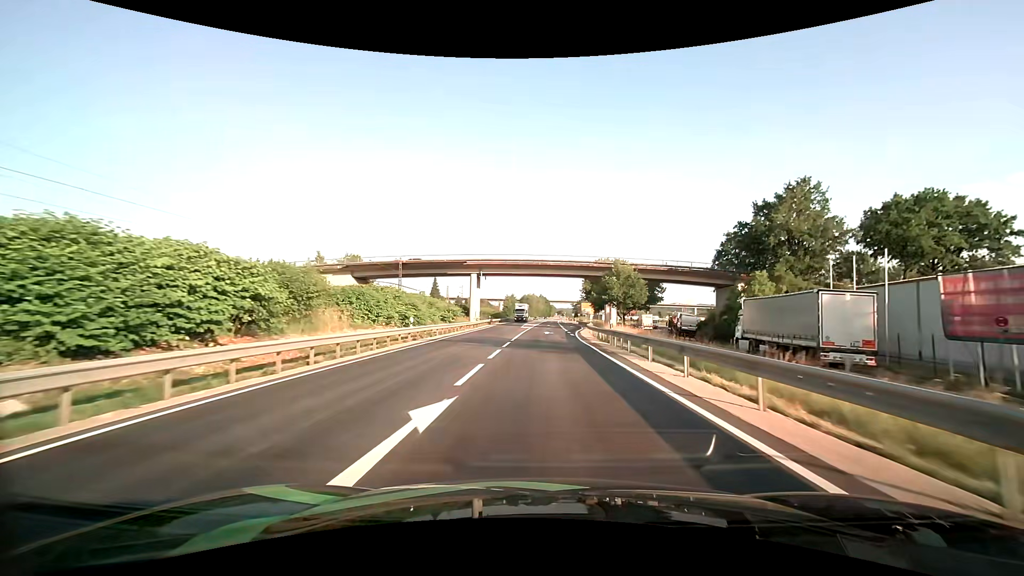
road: primary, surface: asphalt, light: Day
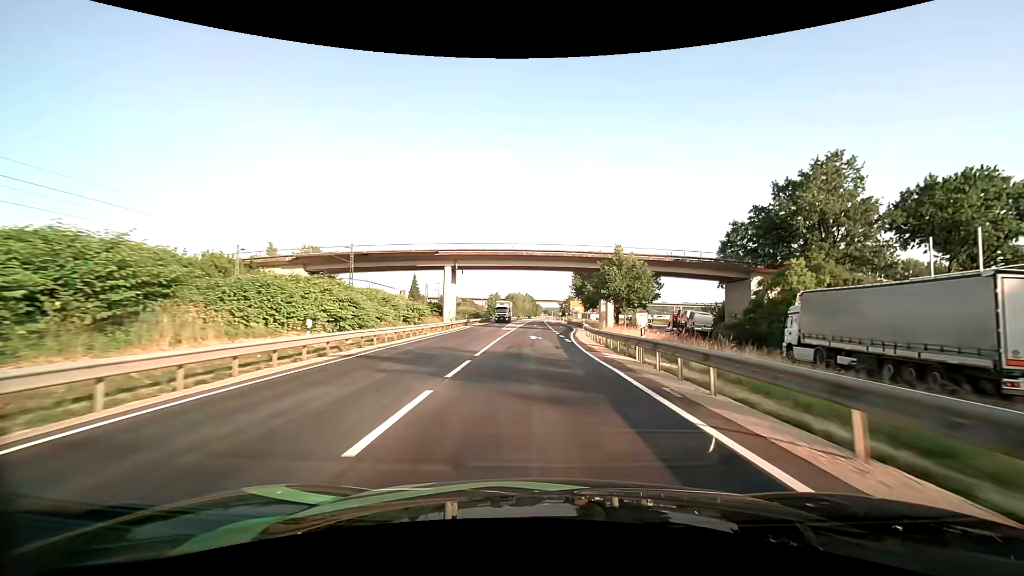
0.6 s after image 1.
(+0.2, +10.7) m; +2°
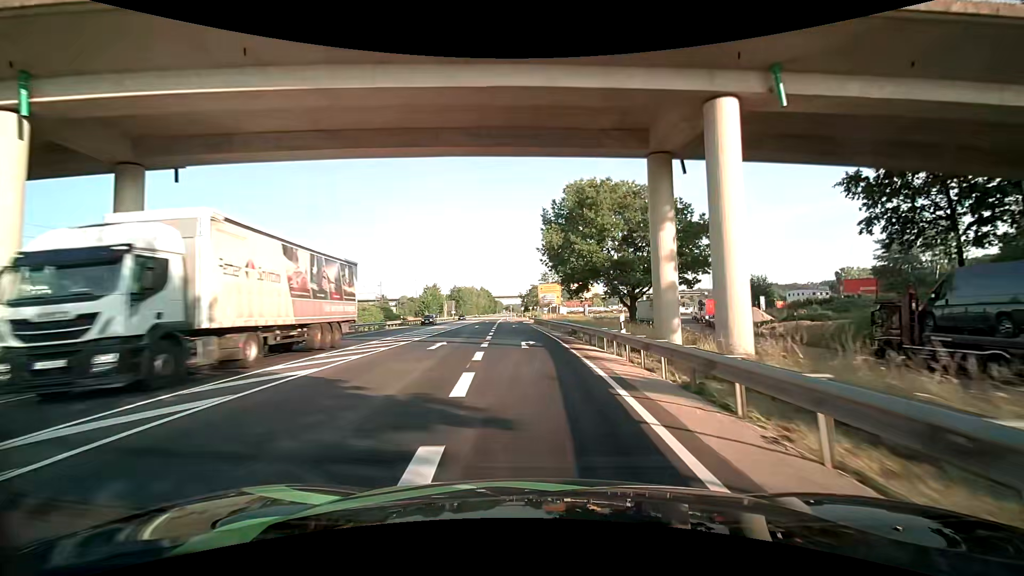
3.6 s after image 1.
(+2.0, +50.4) m; +4°
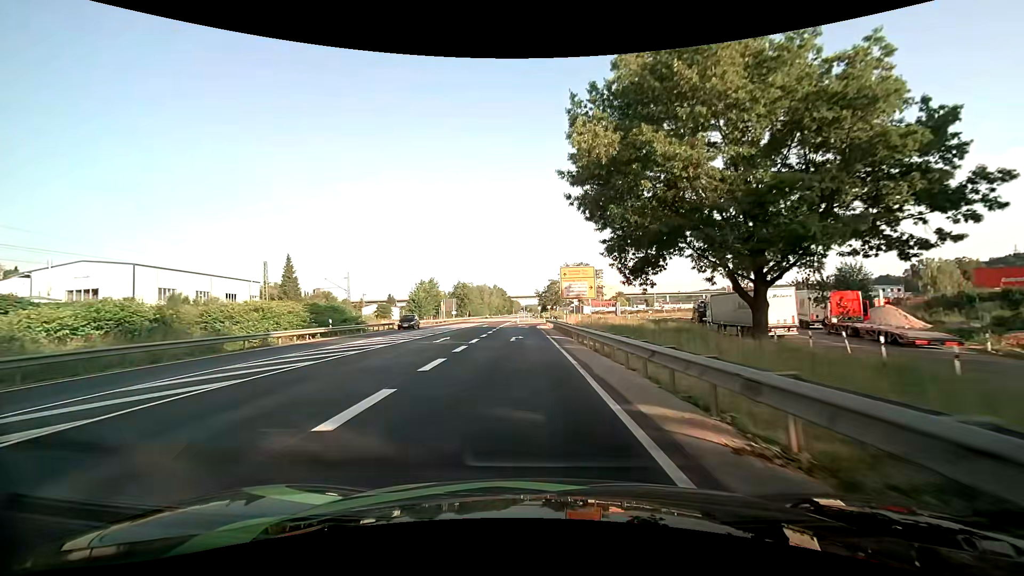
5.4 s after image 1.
(-0.1, +25.8) m; -2°
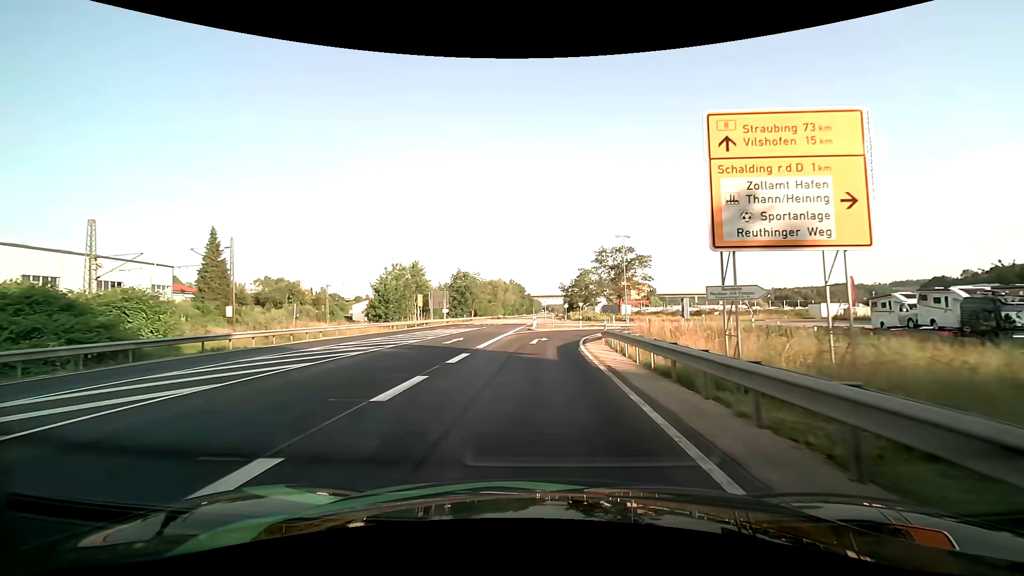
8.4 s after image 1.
(-1.0, +33.9) m; -2°
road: unclassified
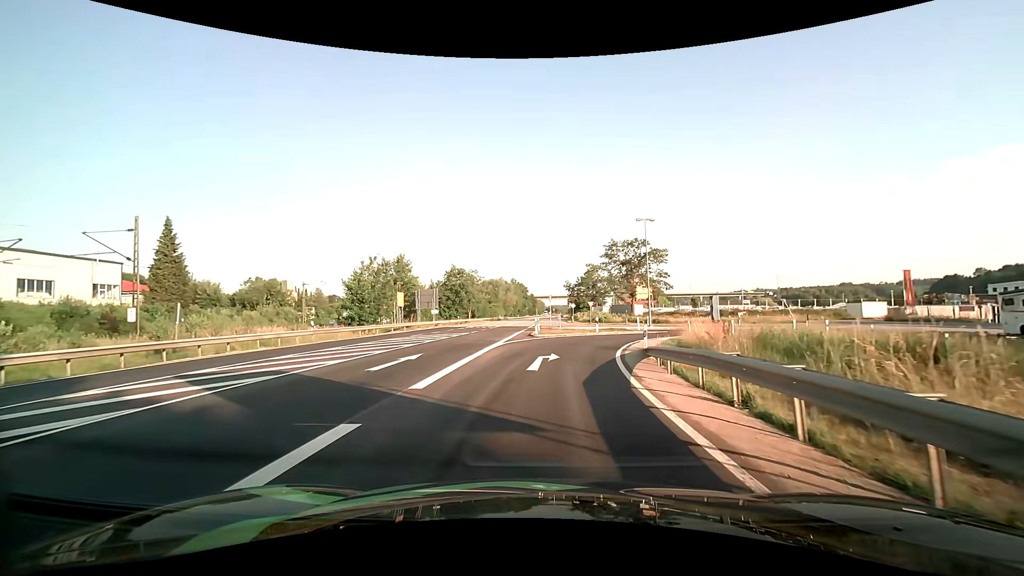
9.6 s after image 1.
(-0.1, +10.5) m; -1°
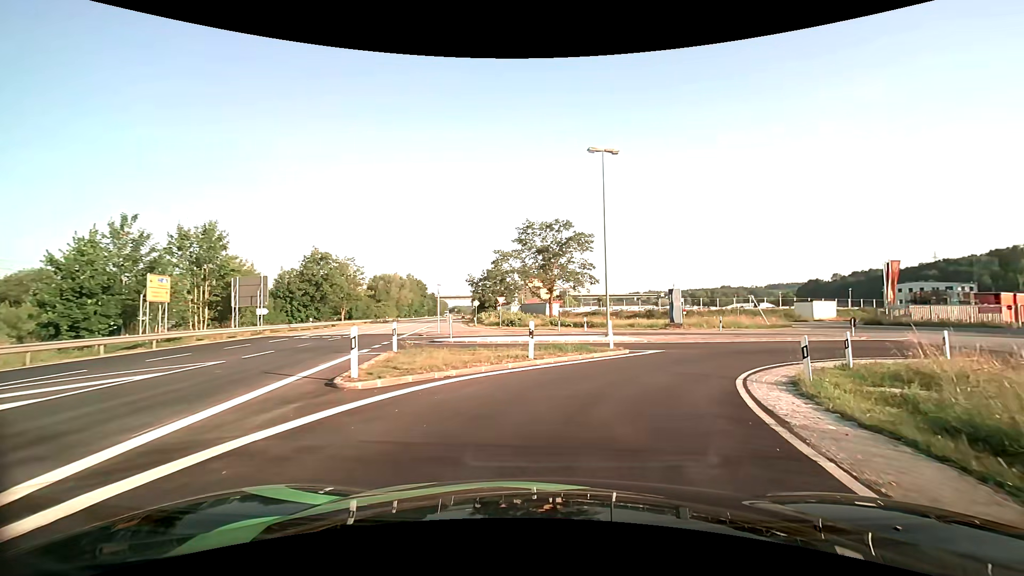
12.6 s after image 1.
(+1.3, +21.8) m; +11°
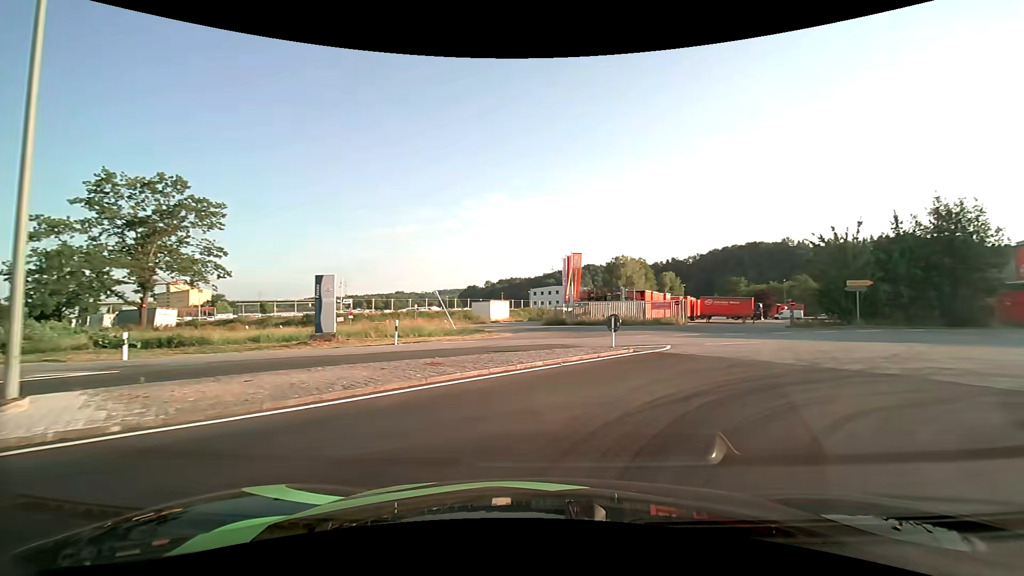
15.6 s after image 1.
(+4.8, +17.6) m; +36°
(+3, +10) (+9, +17) (+17, +23) (+26, +28) (+35, +30) (+45, +30) (+55, +27) (+64, +23) (+72, +17) (+78, +9) m
